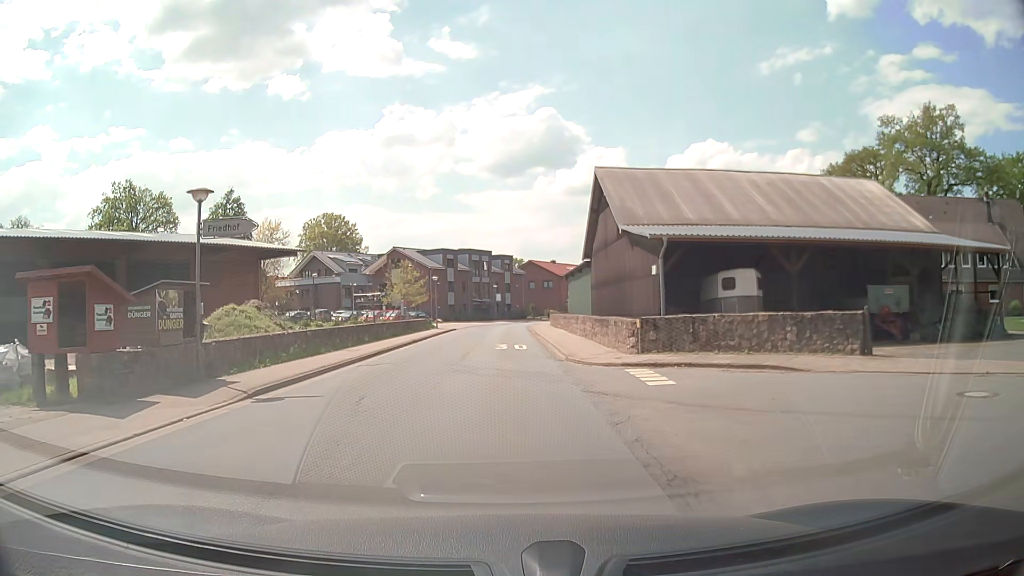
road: tertiary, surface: asphalt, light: Day
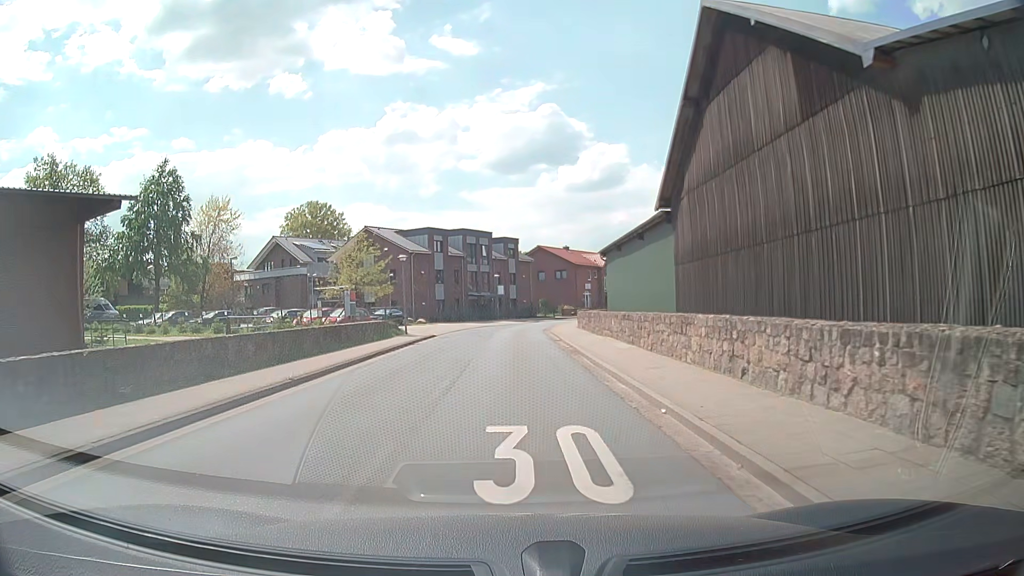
(-0.1, +19.9) m; 0°
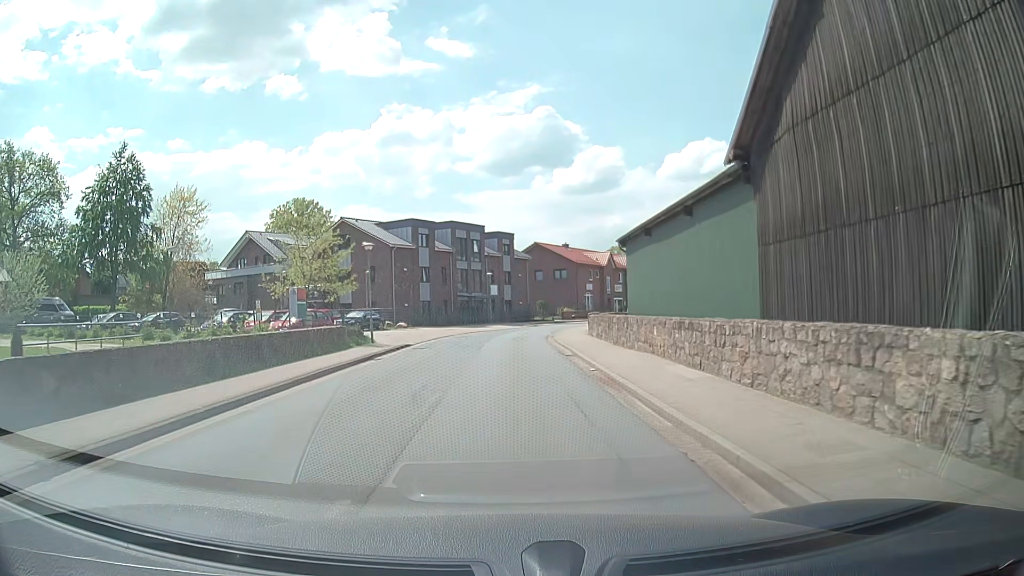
(-0.1, +8.0) m; 0°
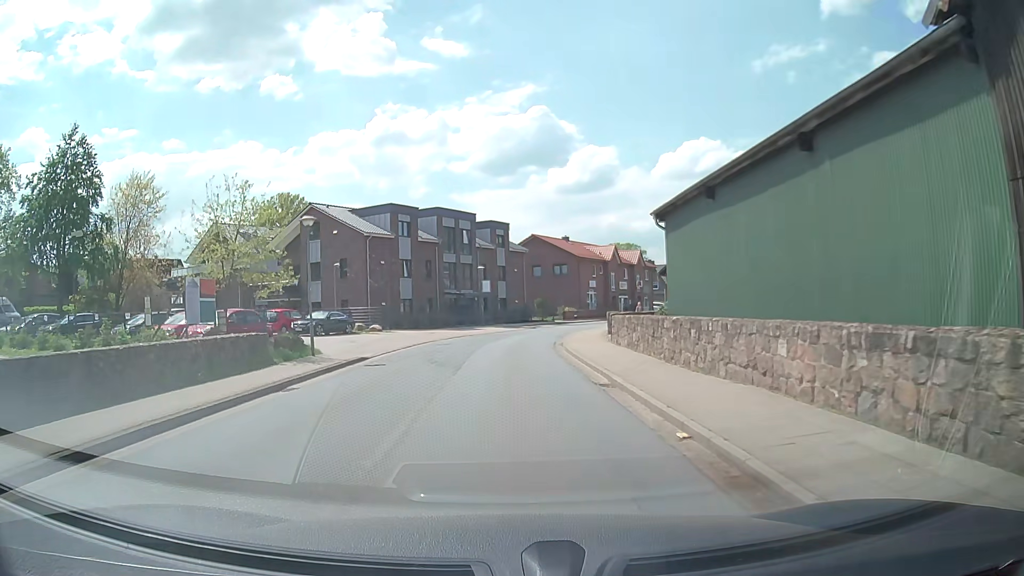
(0.0, +8.4) m; 0°
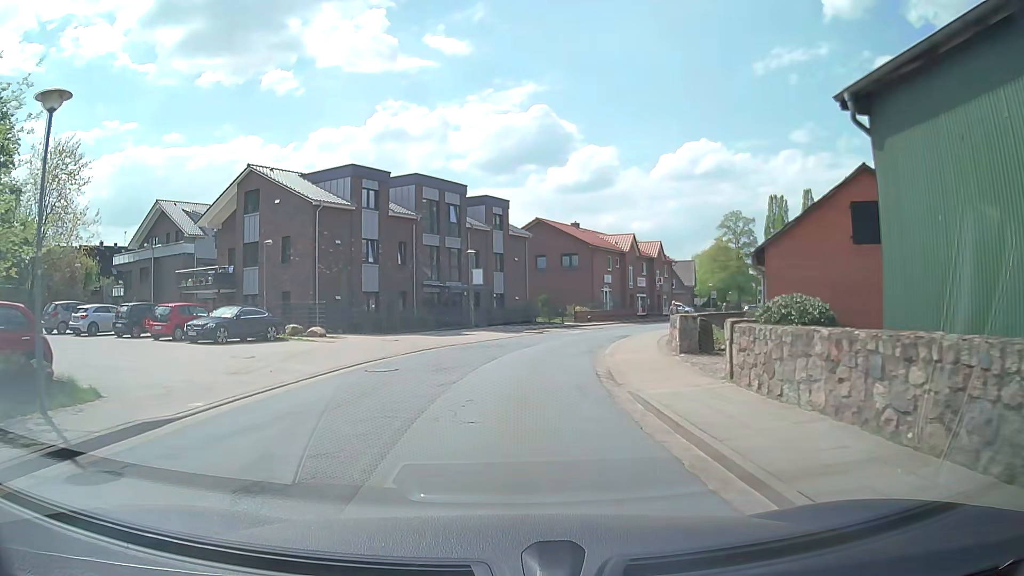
(+0.1, +13.2) m; 0°
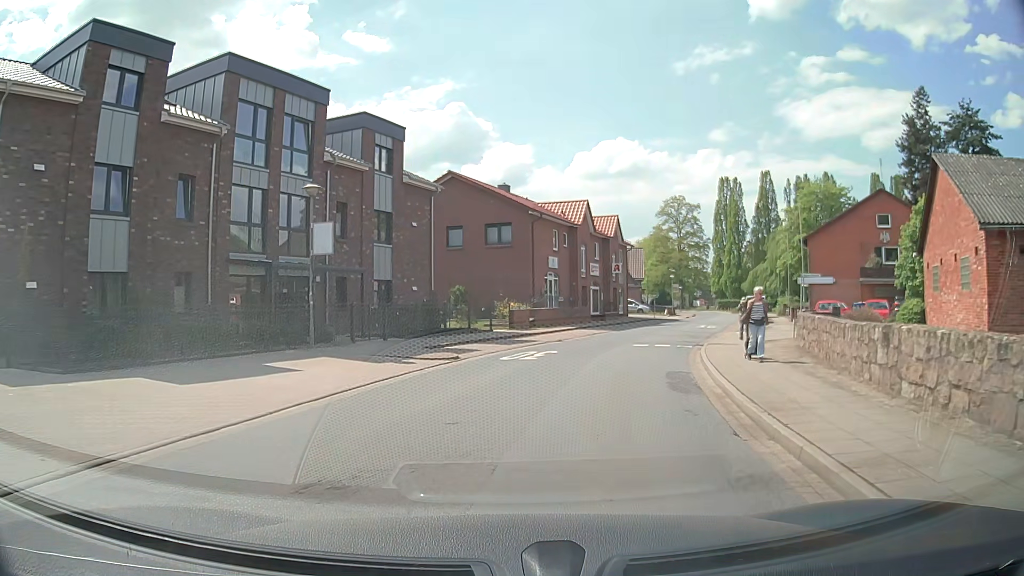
(+0.8, +21.0) m; +8°
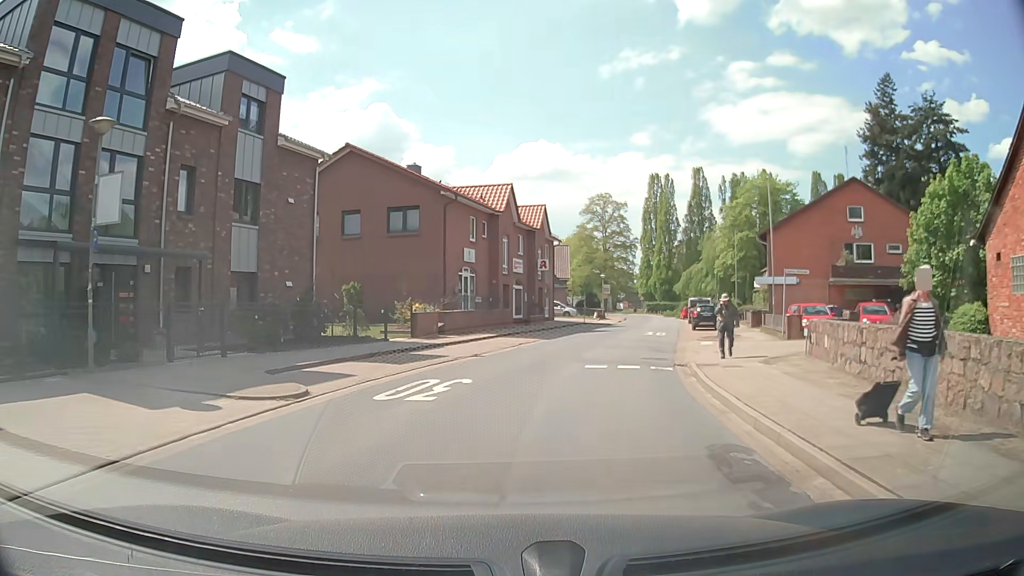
(+0.4, +7.4) m; +7°
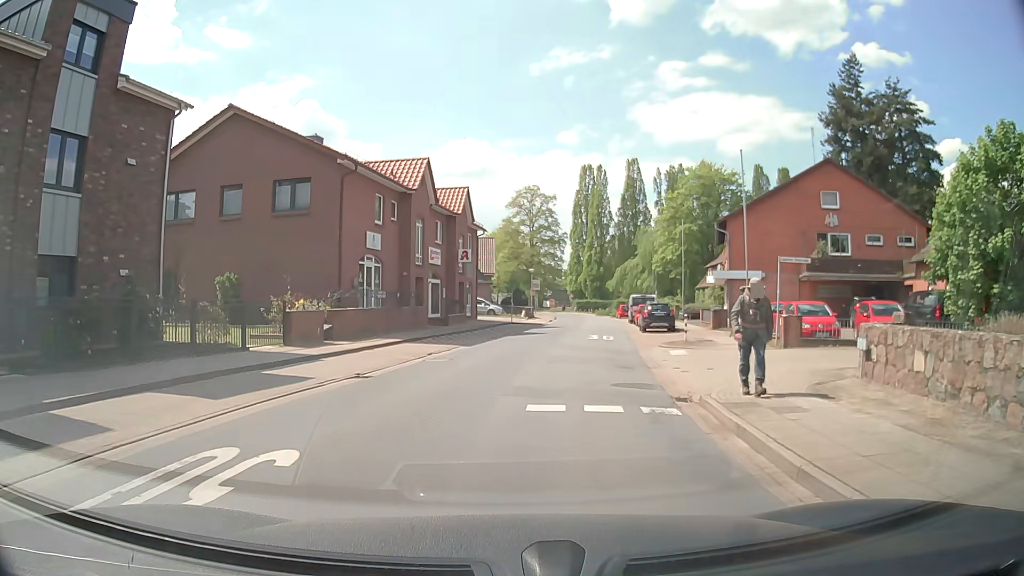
(+0.4, +6.7) m; +6°
(+1, +10) (+3, +20) (+4, +30) (+6, +40) (+7, +49) (+9, +59) (+10, +69) (+11, +79) (+11, +89) (+10, +99) m
